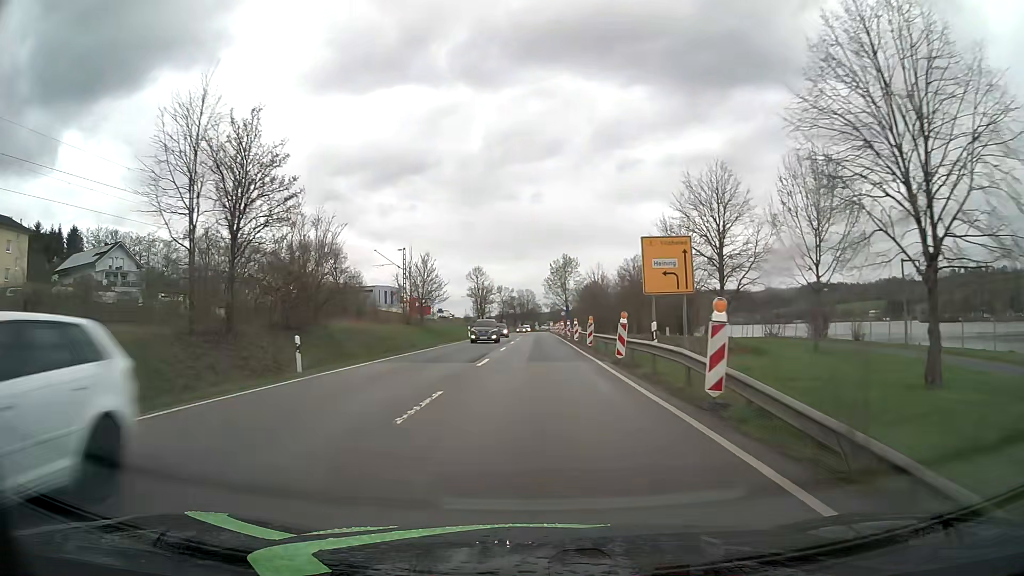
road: primary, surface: asphalt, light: Day
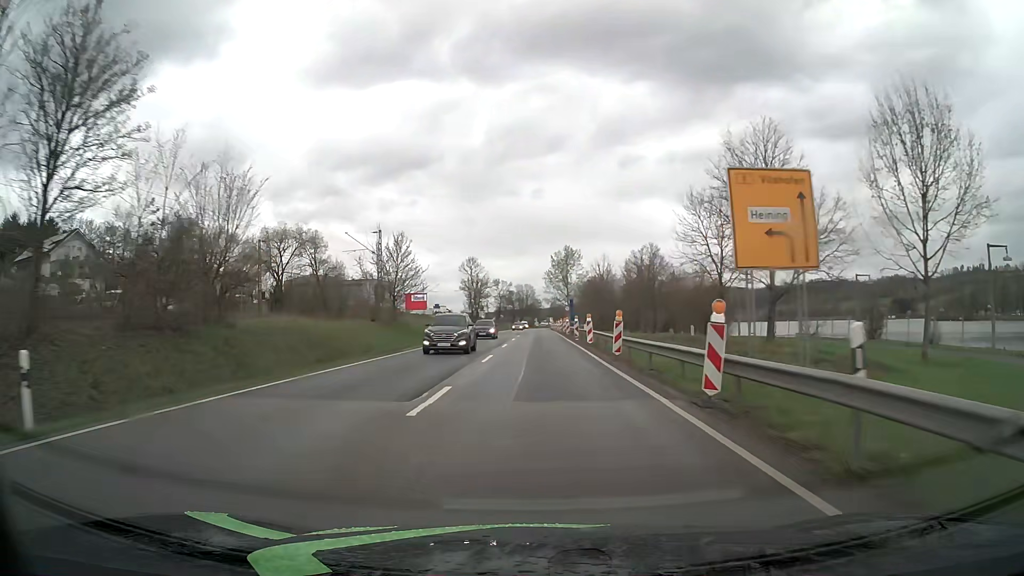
(0.0, +11.2) m; 0°
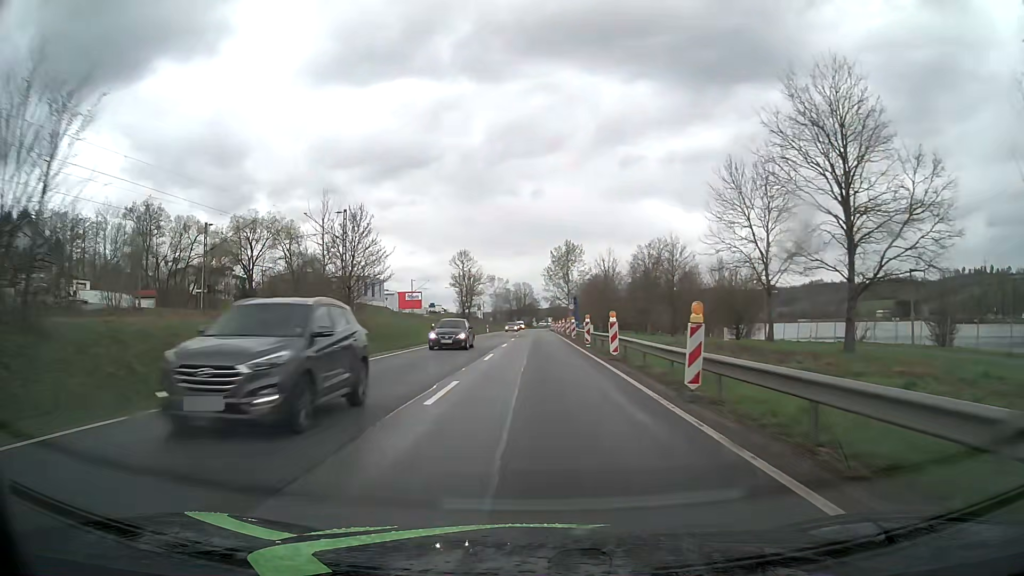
(0.0, +11.0) m; 0°
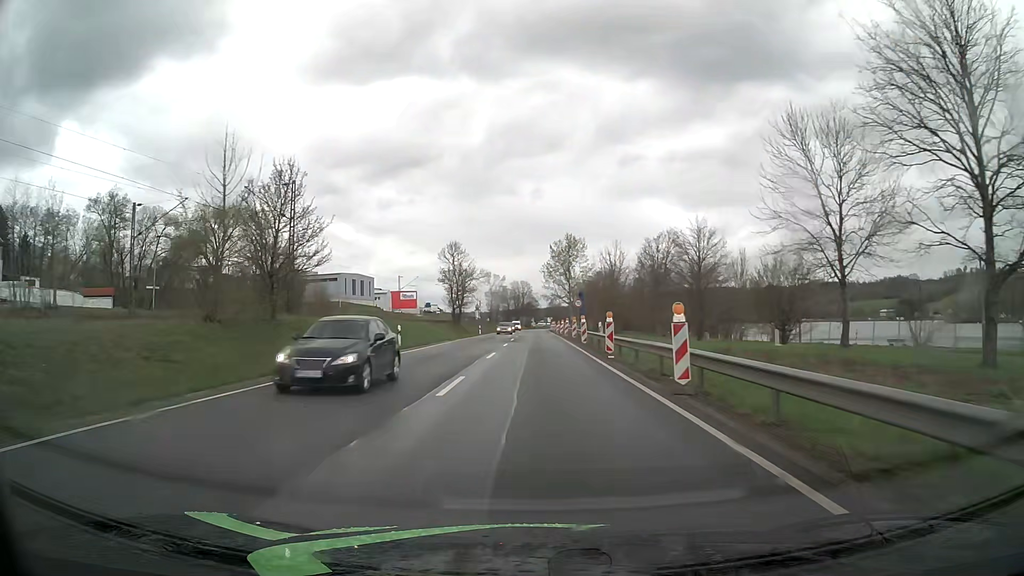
(0.0, +10.8) m; 0°
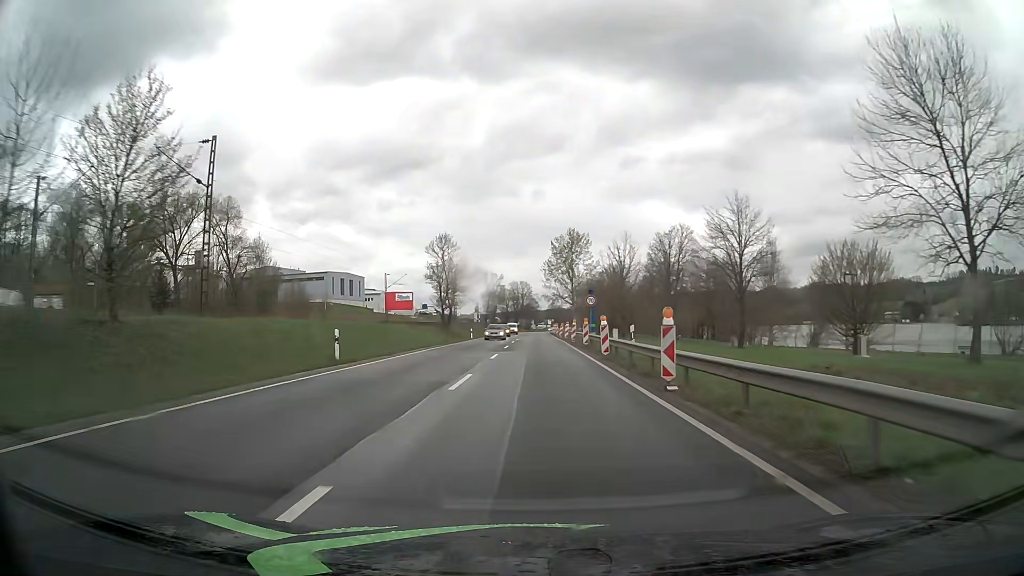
(0.0, +10.7) m; 0°
